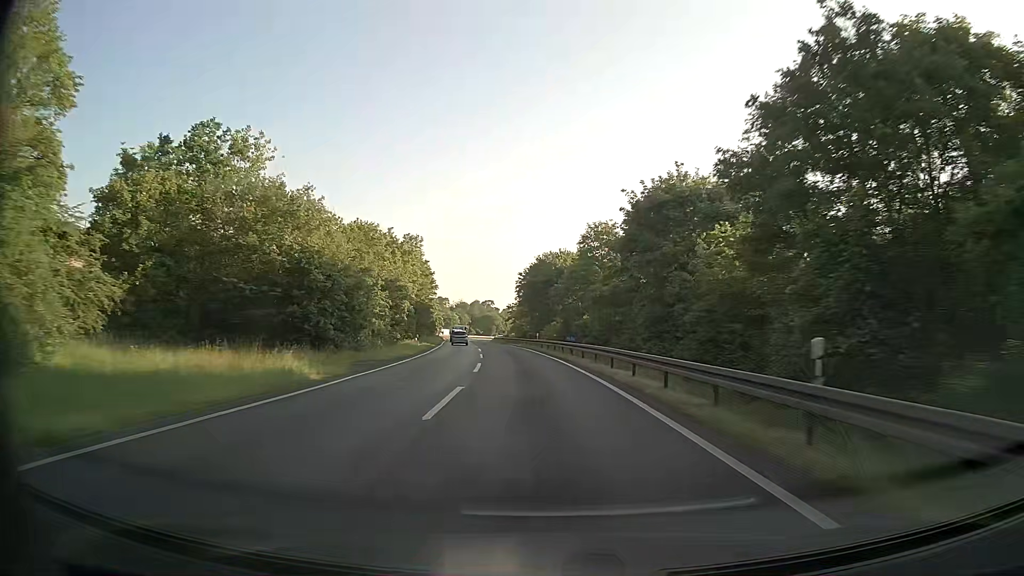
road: motorway_link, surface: asphalt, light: Day
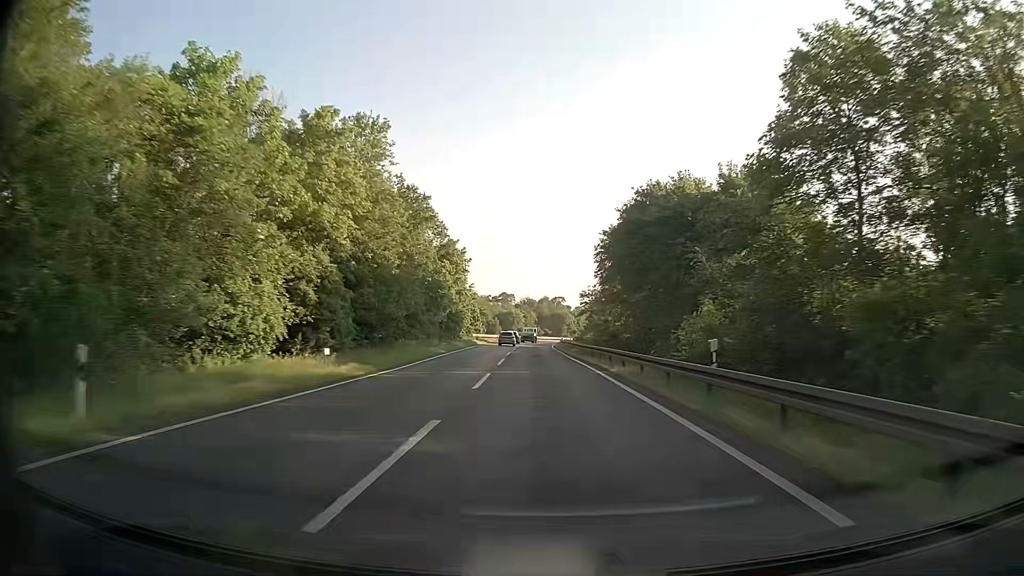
(-2.4, +42.7) m; -6°
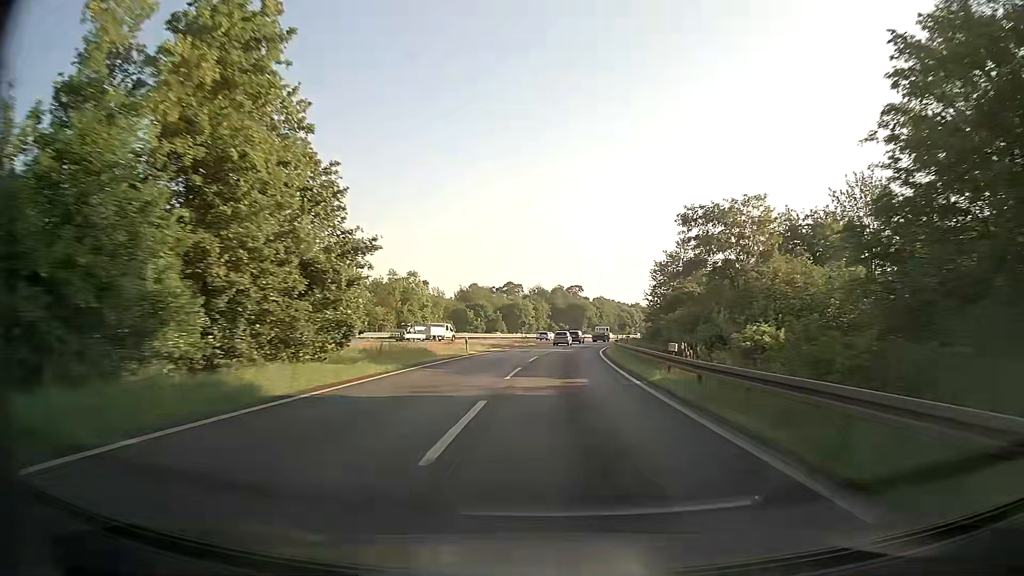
(-1.5, +57.5) m; -1°
(0, +10) (0, +20) (0, +30) (+1, +40) (+2, +50) (+3, +60) (+4, +70) (+5, +80) (+7, +90) (+9, +99) m
